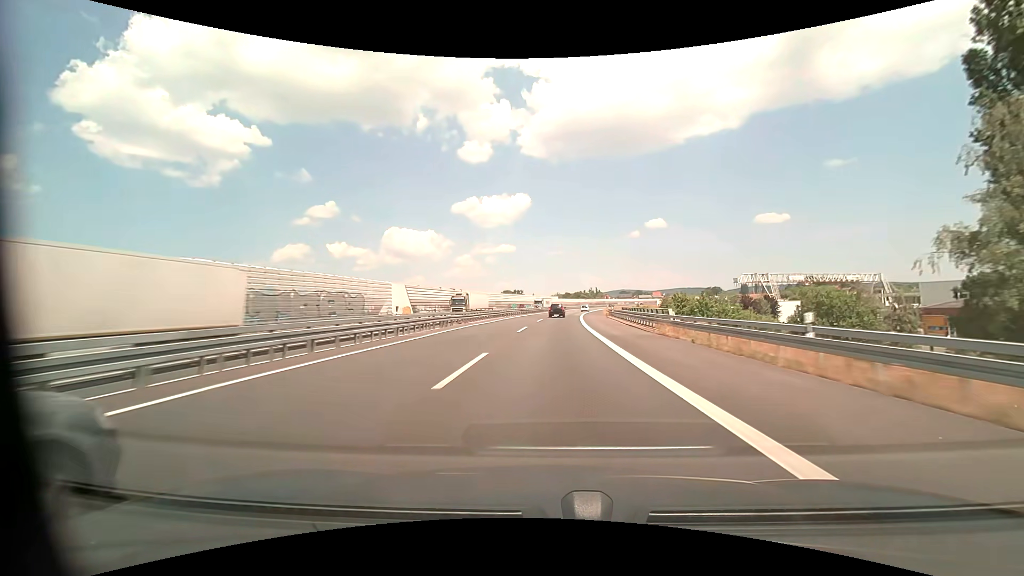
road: motorway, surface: asphalt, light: Day
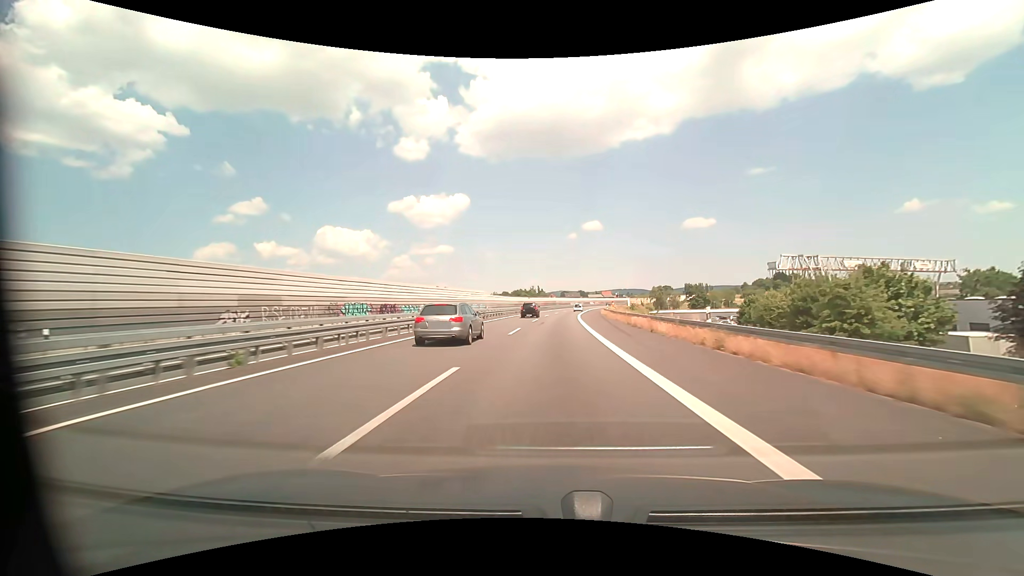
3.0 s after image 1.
(+5.7, +94.0) m; +7°
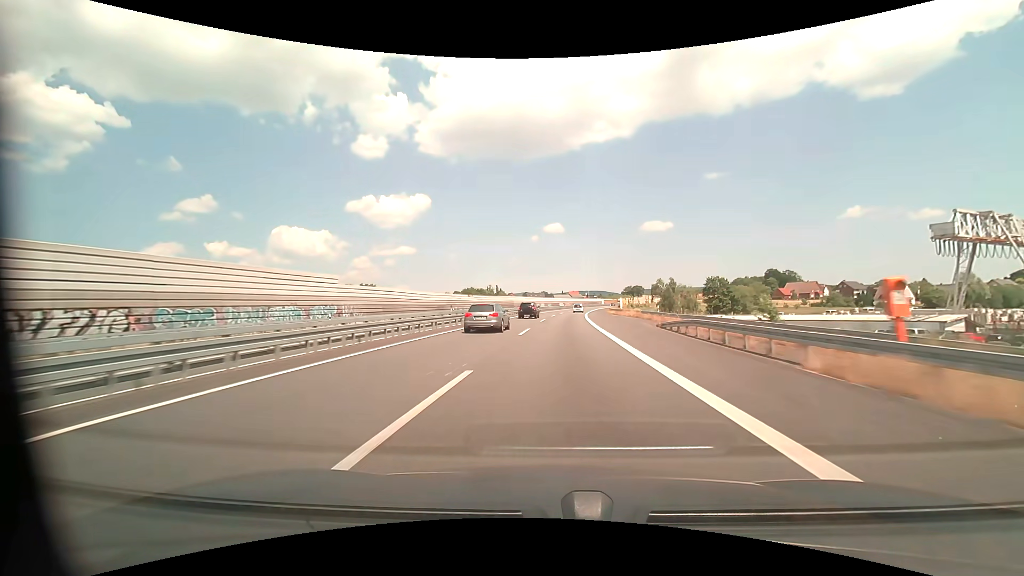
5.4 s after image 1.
(+3.0, +72.9) m; +4°
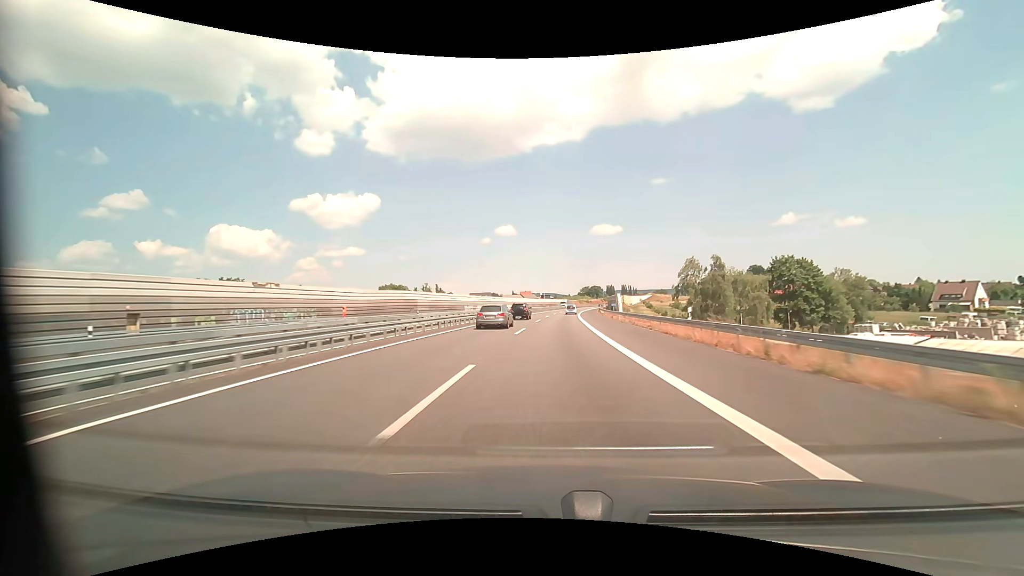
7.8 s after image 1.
(+3.4, +71.2) m; +5°
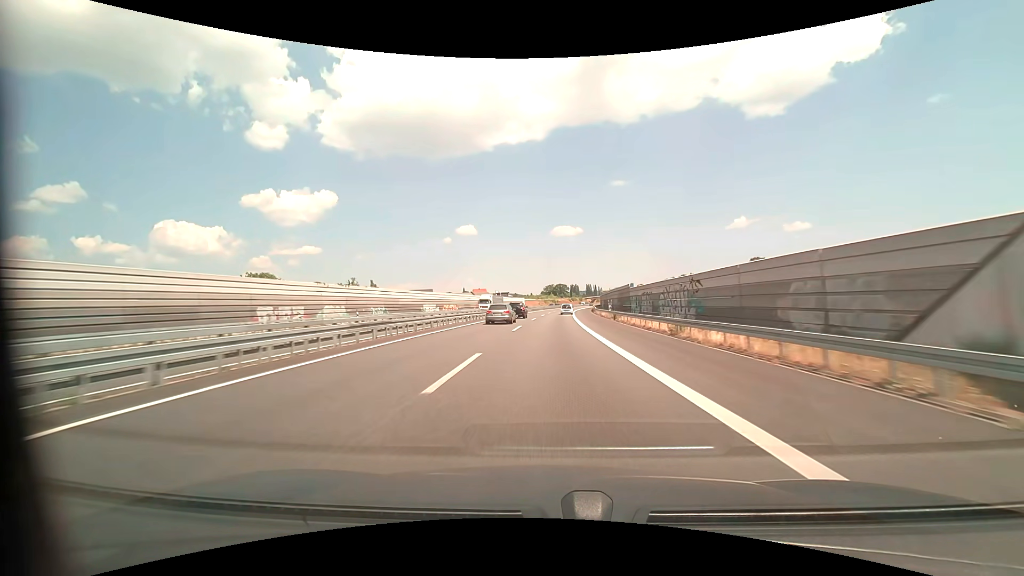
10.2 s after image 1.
(+2.7, +70.1) m; +4°
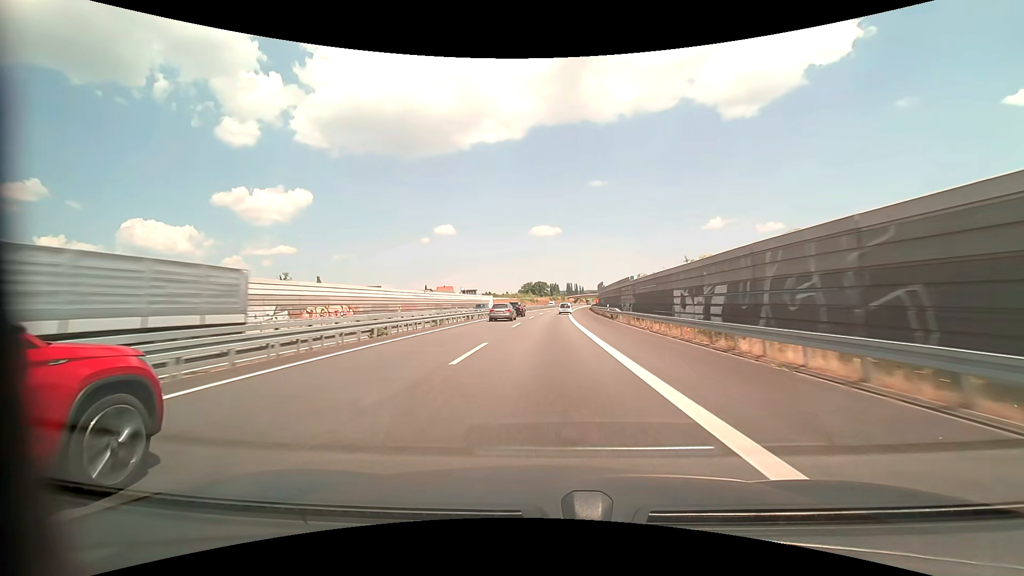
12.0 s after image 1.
(+1.3, +50.7) m; +3°
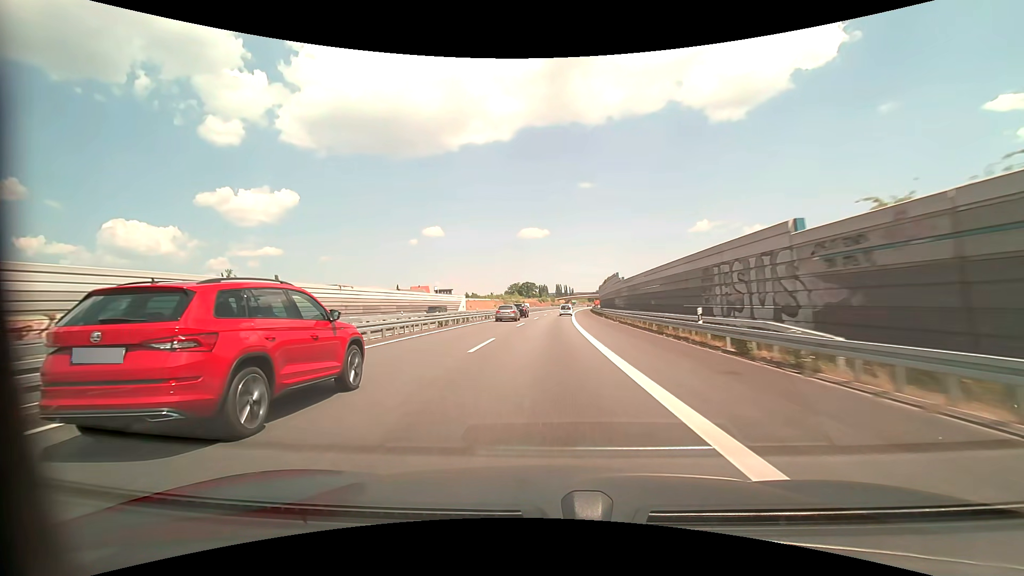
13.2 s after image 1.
(+0.4, +32.9) m; +1°
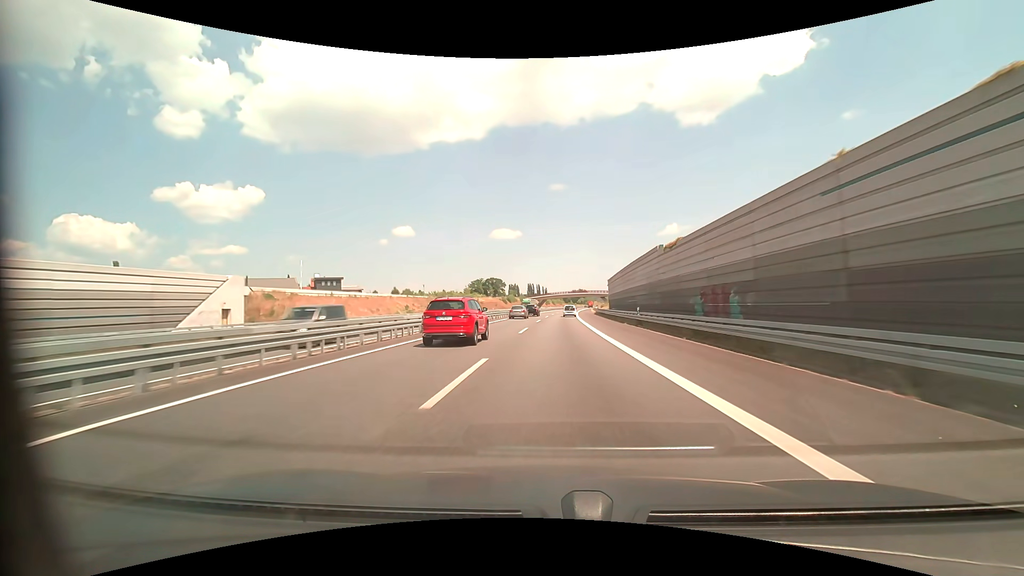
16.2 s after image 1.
(+2.0, +80.2) m; +3°
(0, +10) (0, +20) (0, +30) (+1, +40) (+1, +50) (+2, +60) (+2, +70) (+3, +80) (+3, +90) (+4, +100) m
